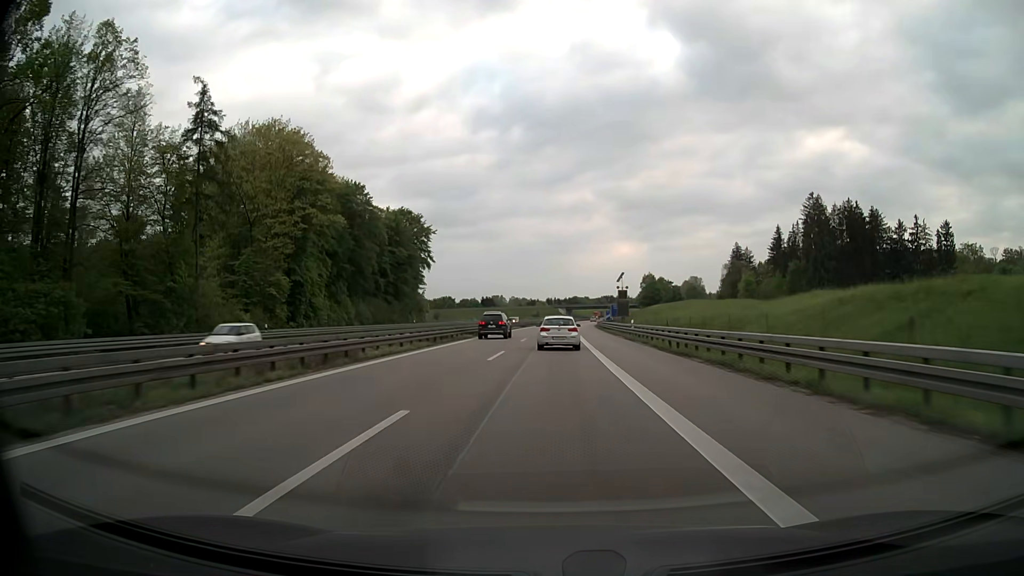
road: motorway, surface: asphalt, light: Day
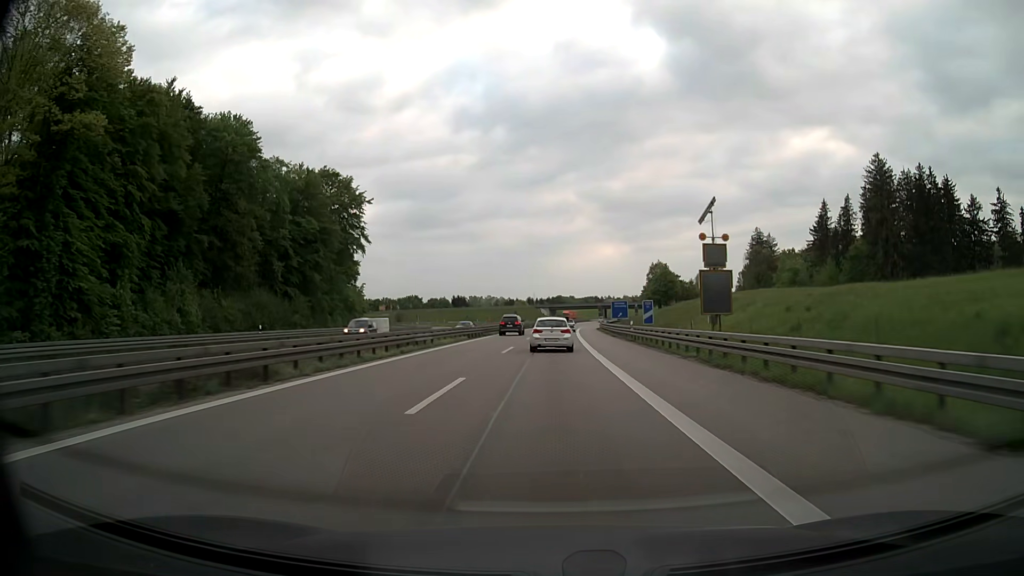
(+0.6, +48.5) m; +2°
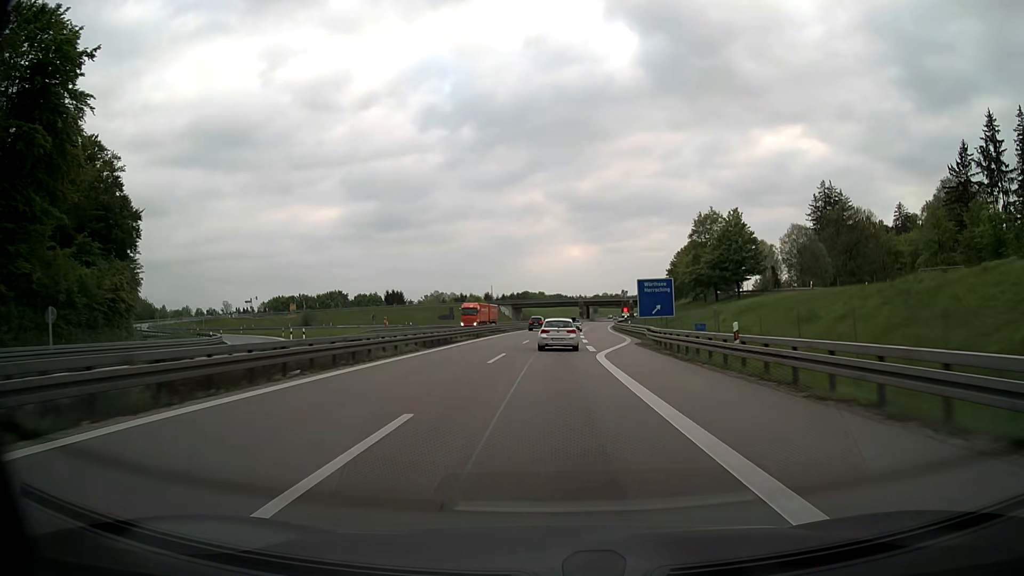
(+1.6, +78.7) m; +3°
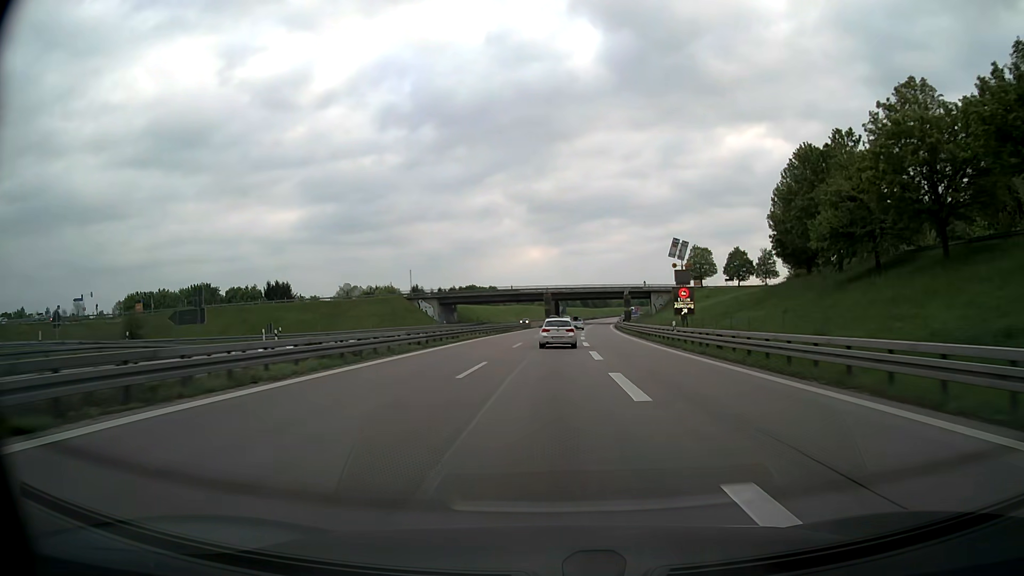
(+2.5, +78.5) m; +3°
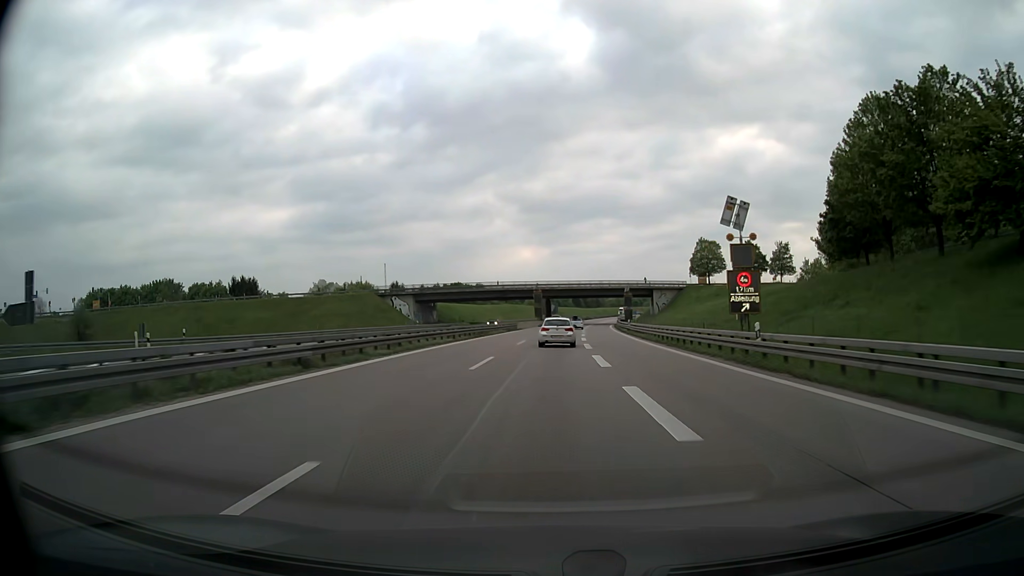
(+0.1, +15.8) m; +1°
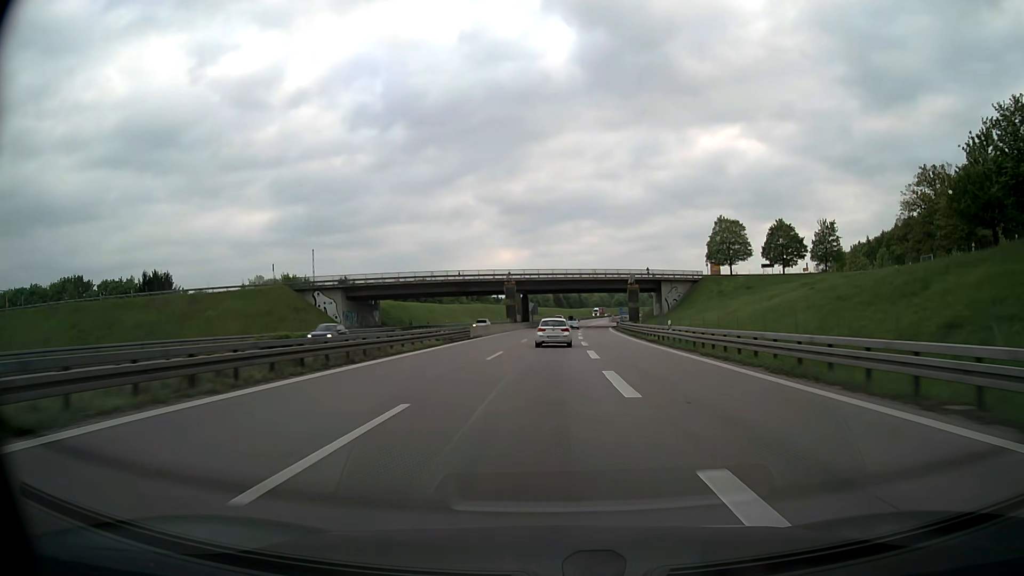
(+0.5, +31.8) m; +2°
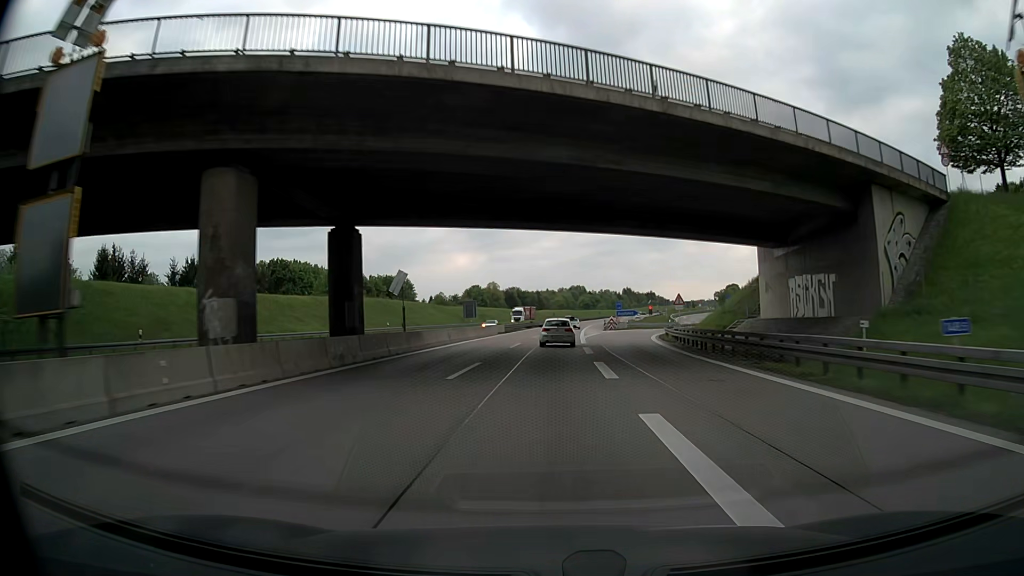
(+2.5, +80.0) m; +4°
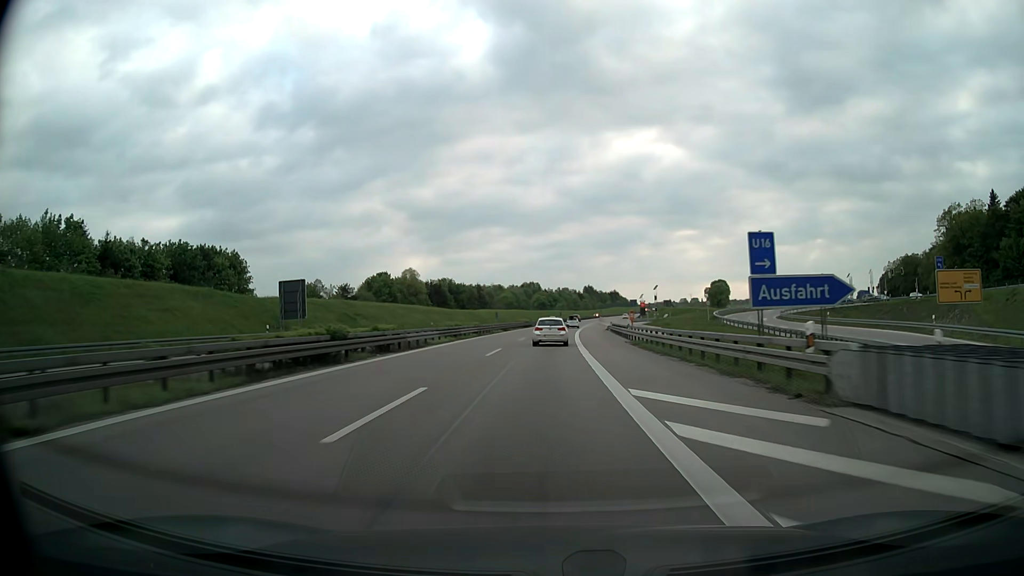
(+2.8, +80.9) m; +4°
(0, +10) (0, +20) (0, +30) (0, +40) (+1, +50) (+1, +60) (+1, +70) (+2, +80) (+3, +90) (+3, +100) m
